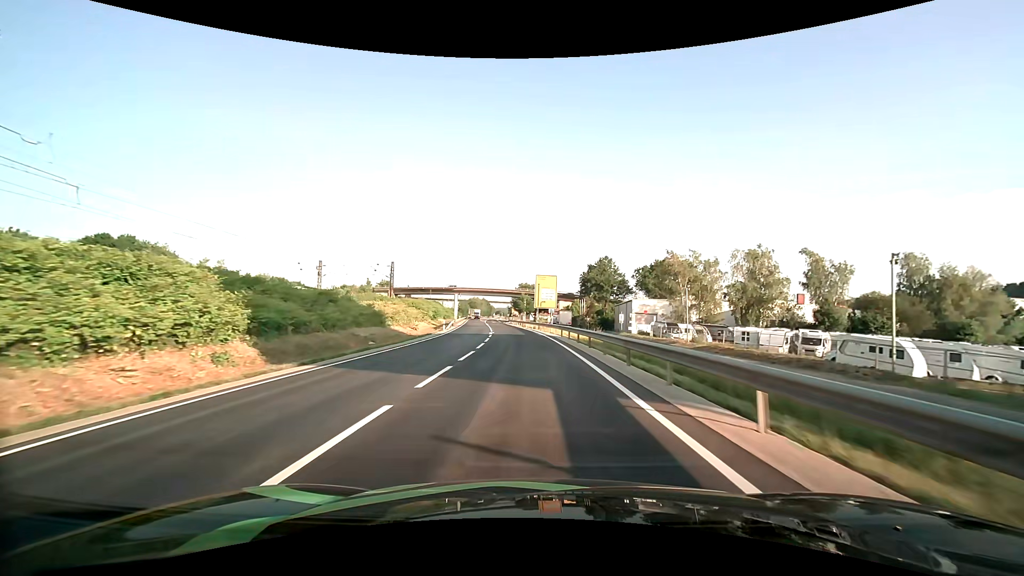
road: primary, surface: asphalt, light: Day
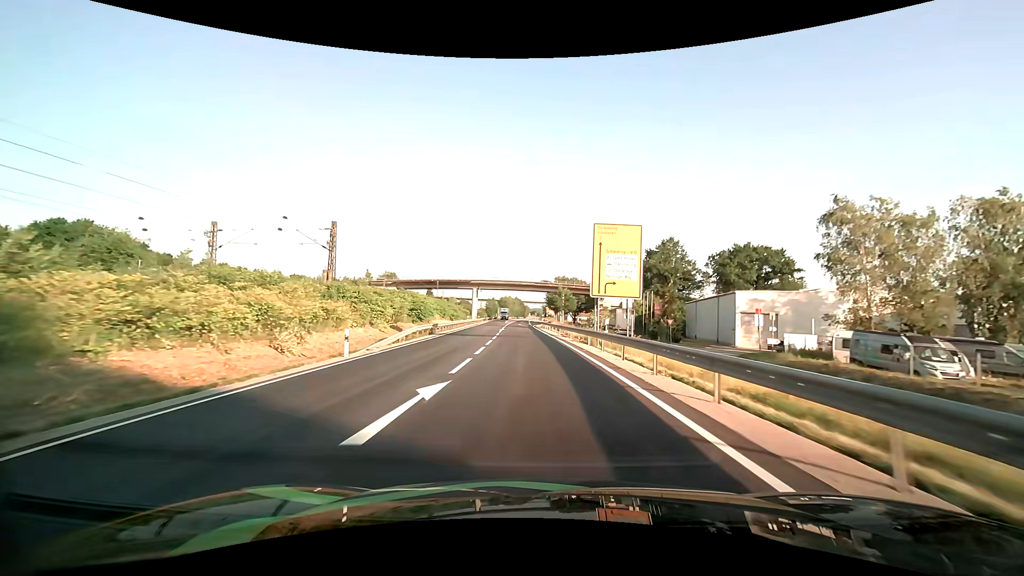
(-0.9, +33.9) m; -4°
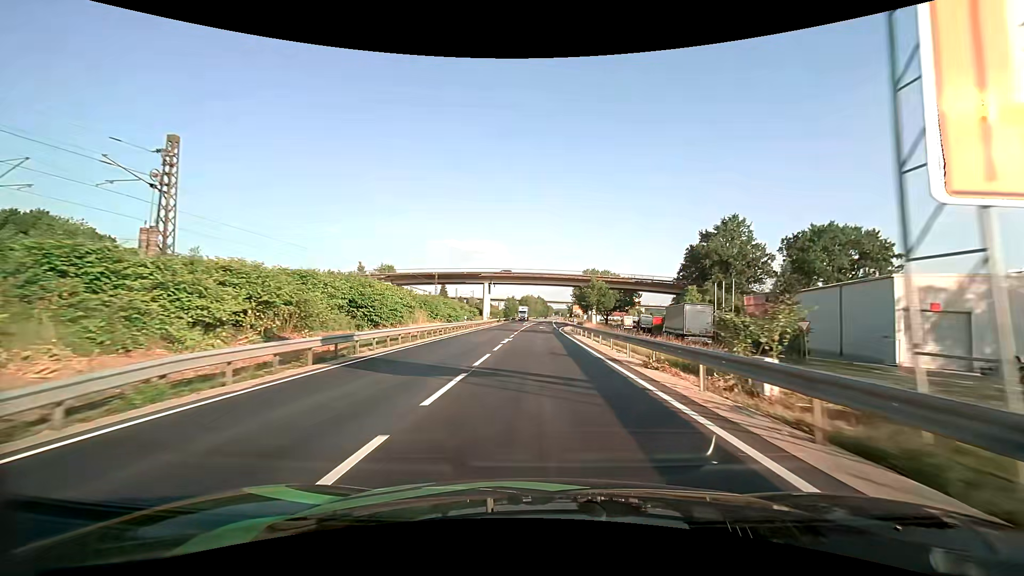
(-0.6, +22.4) m; -3°
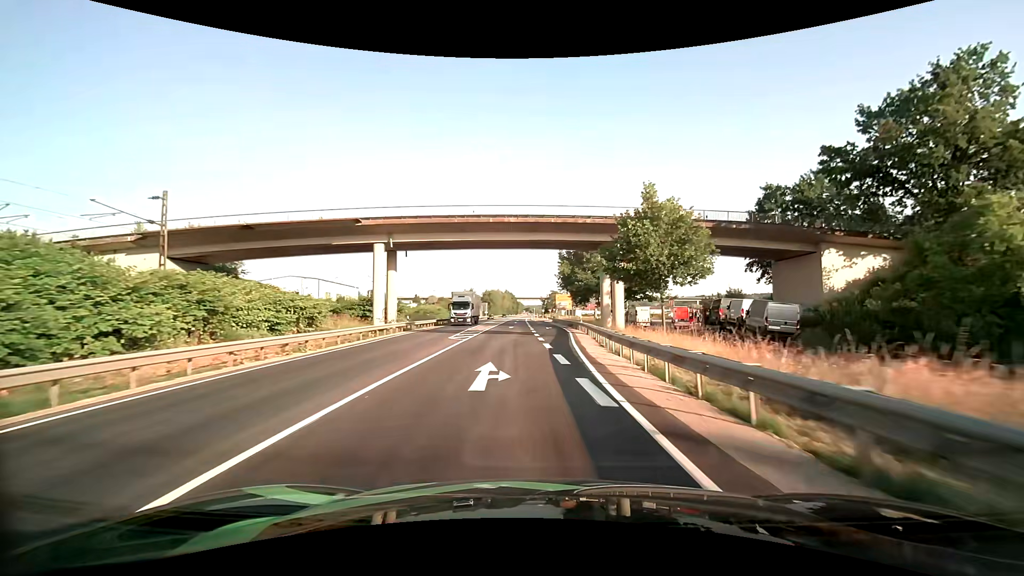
(+0.9, +53.7) m; +4°
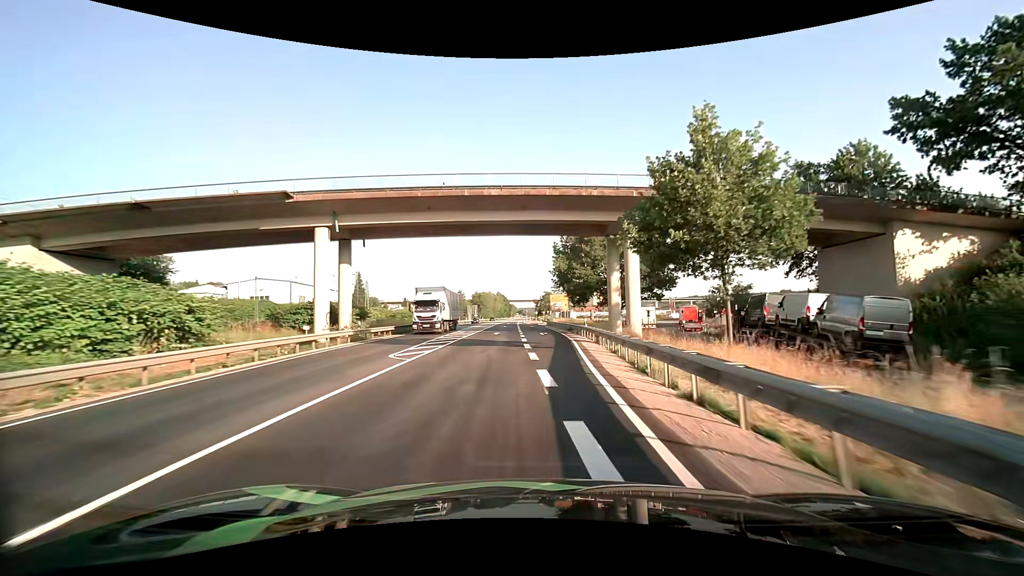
(0.0, +10.2) m; +1°
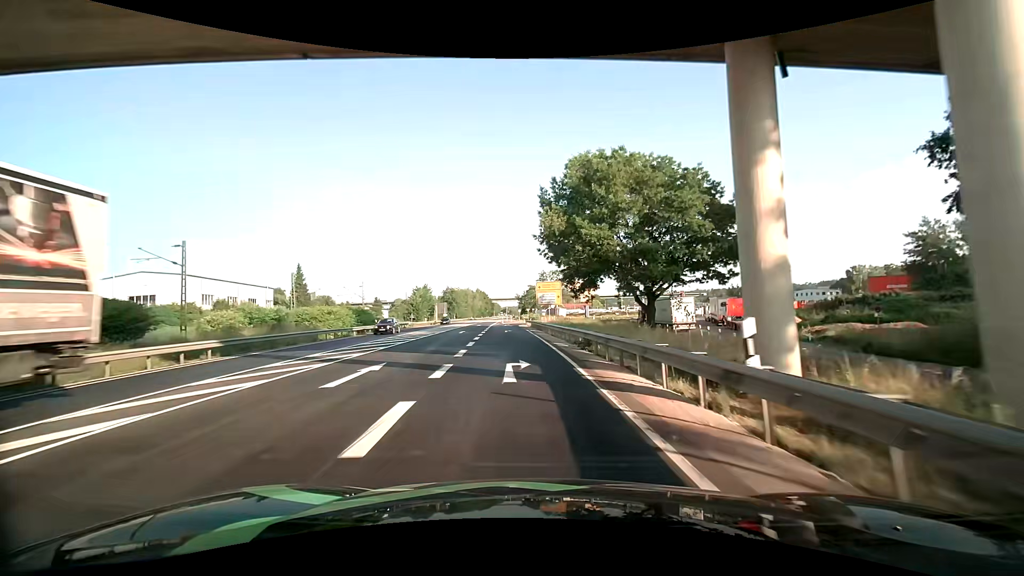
(+0.5, +28.5) m; +2°
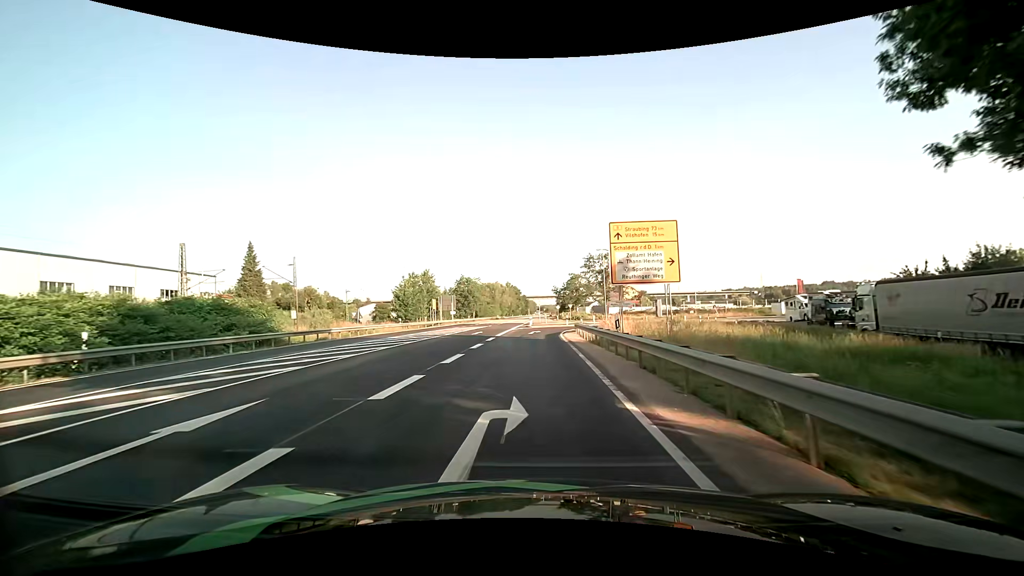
(-1.7, +38.5) m; -4°
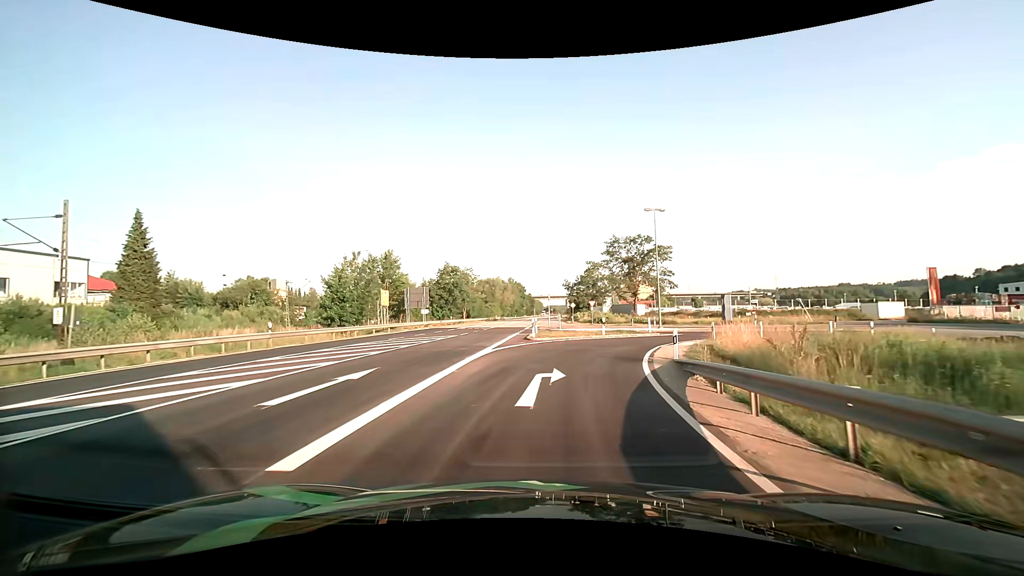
(-0.4, +27.3) m; -1°
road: unclassified
(0, +10) (+2, +20) (+6, +29) (+13, +36) (+22, +39) (+32, +38) (+42, +36) (+51, +32) (+59, +26) (+65, +18) m
